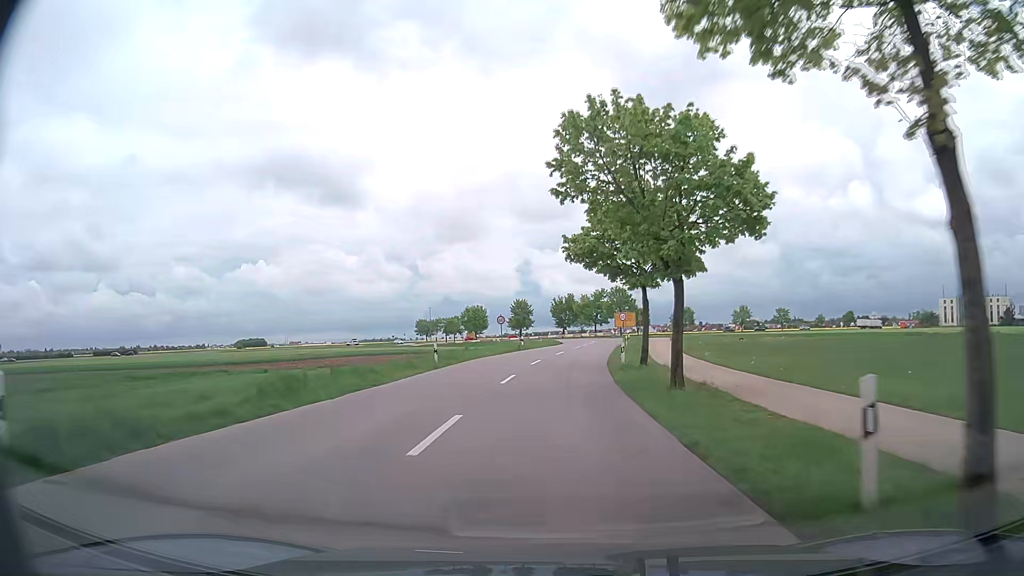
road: tertiary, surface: asphalt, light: Day
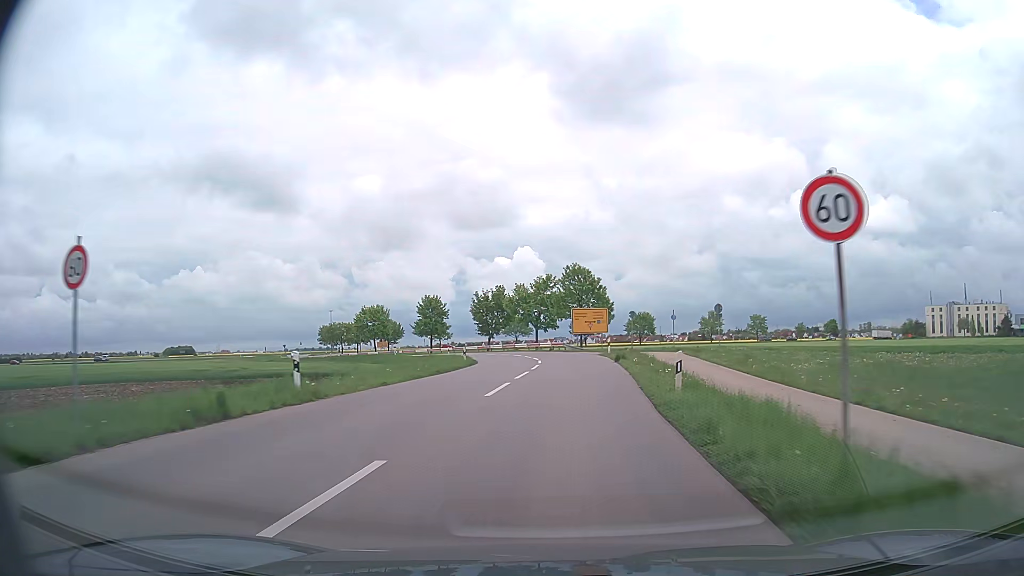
(+2.2, +40.1) m; +6°
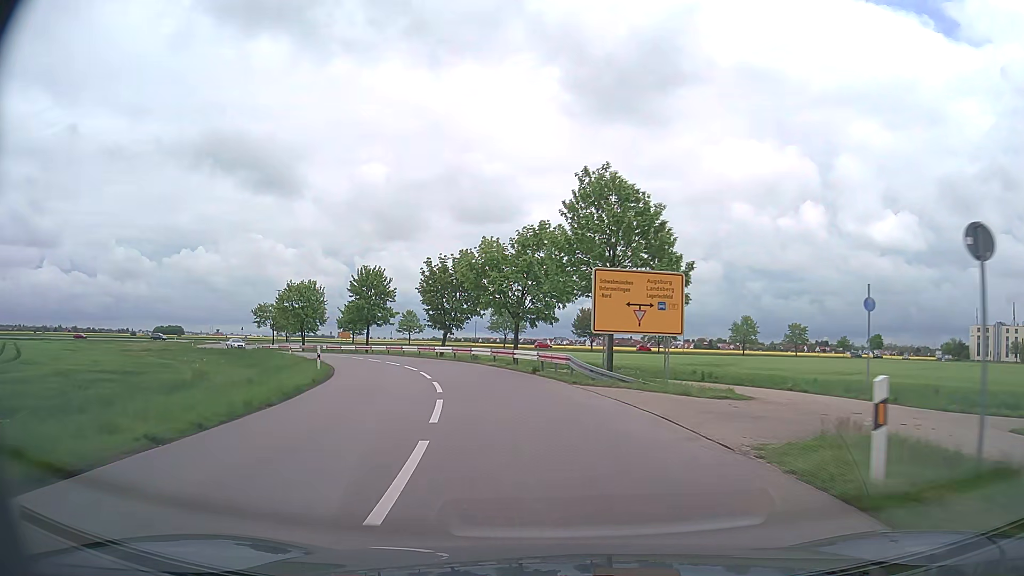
(+0.8, +34.1) m; +1°
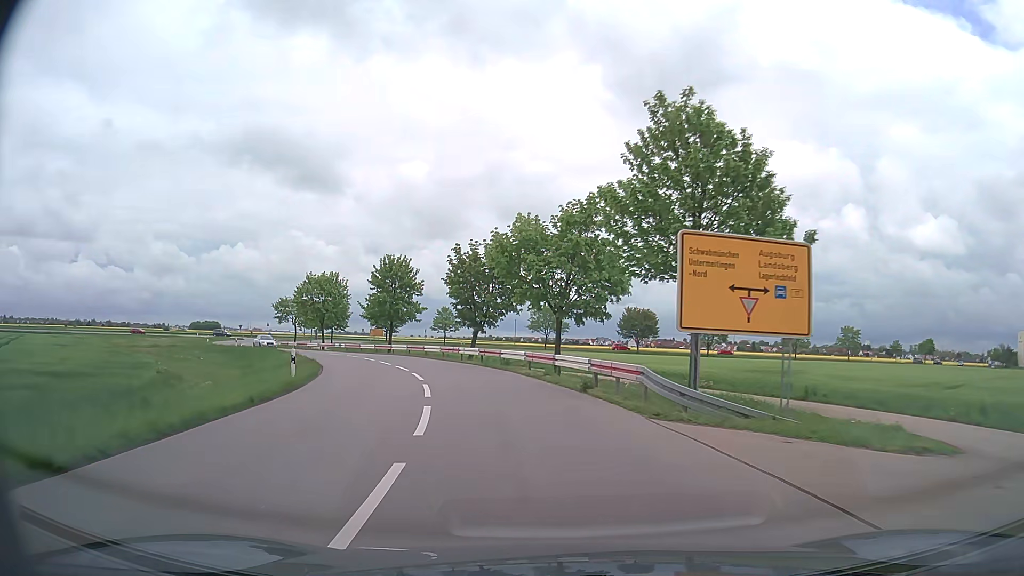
(-0.2, +7.6) m; -4°
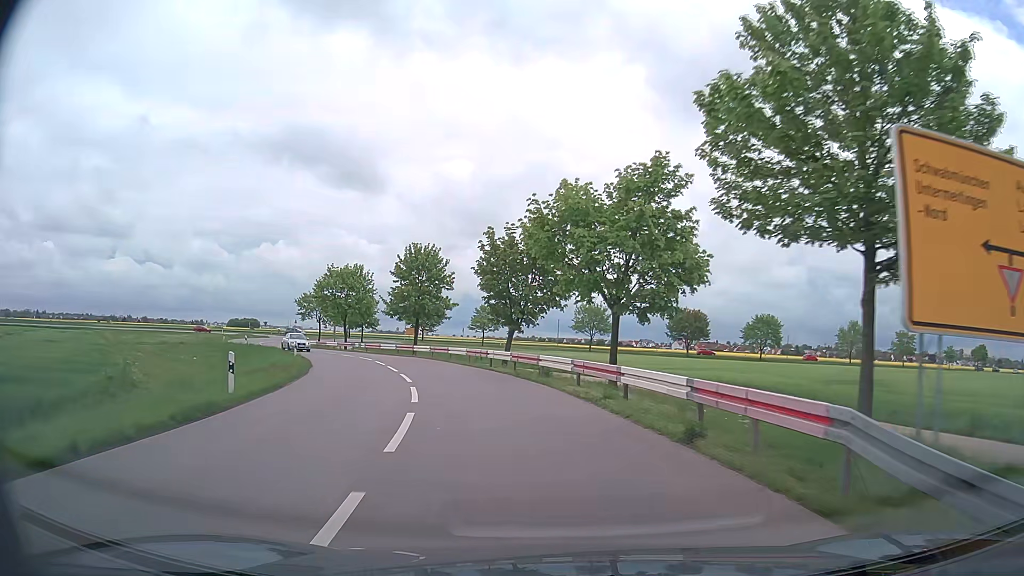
(-0.2, +7.4) m; -3°
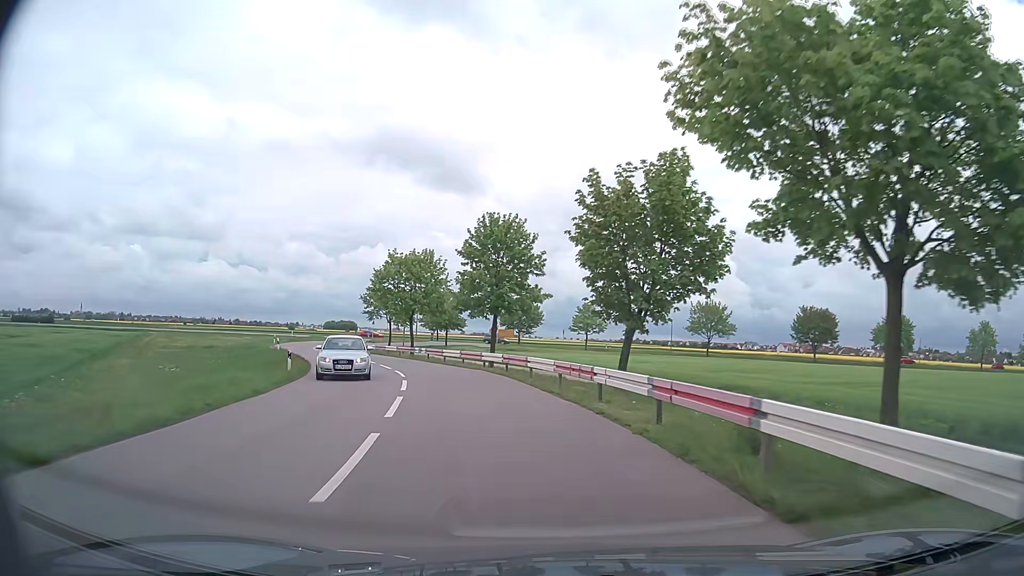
(-1.0, +14.6) m; -8°
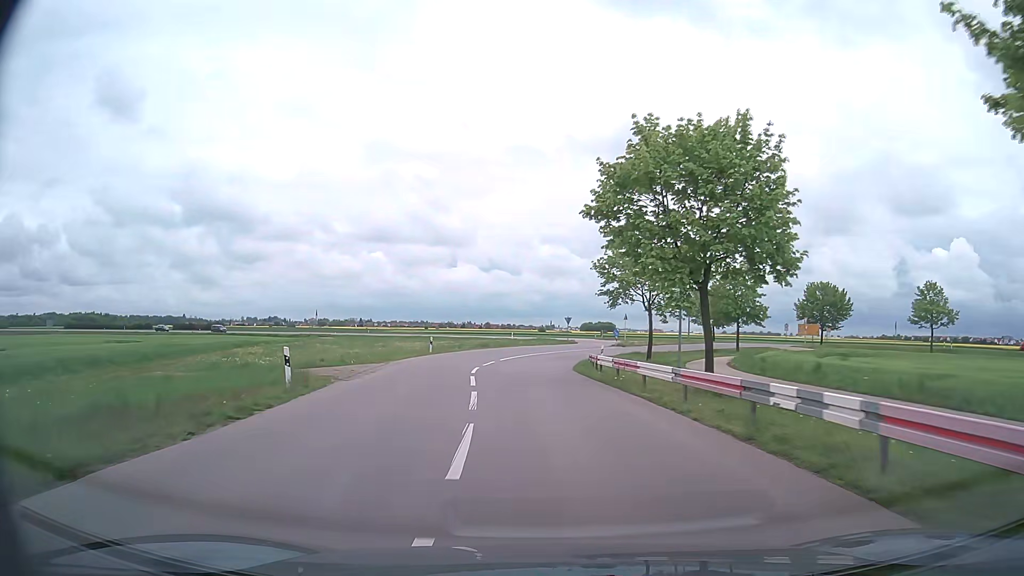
(-7.6, +34.4) m; -22°
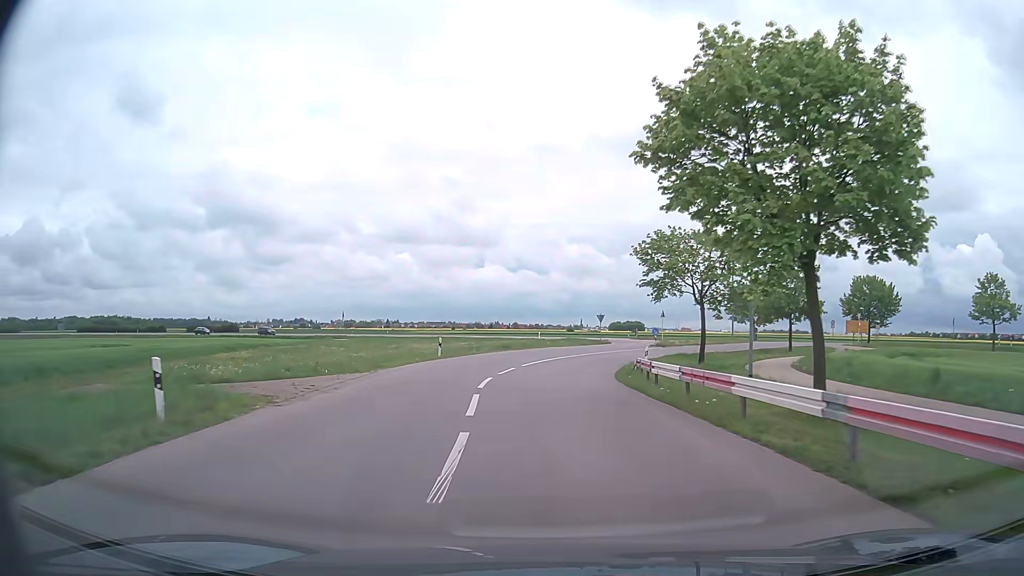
(-0.1, +7.0) m; -3°
(0, +10) (0, +20) (0, +30) (+2, +40) (+7, +49) (+12, +57) (+20, +64) (+29, +67) (+39, +65) (+48, +60) m
